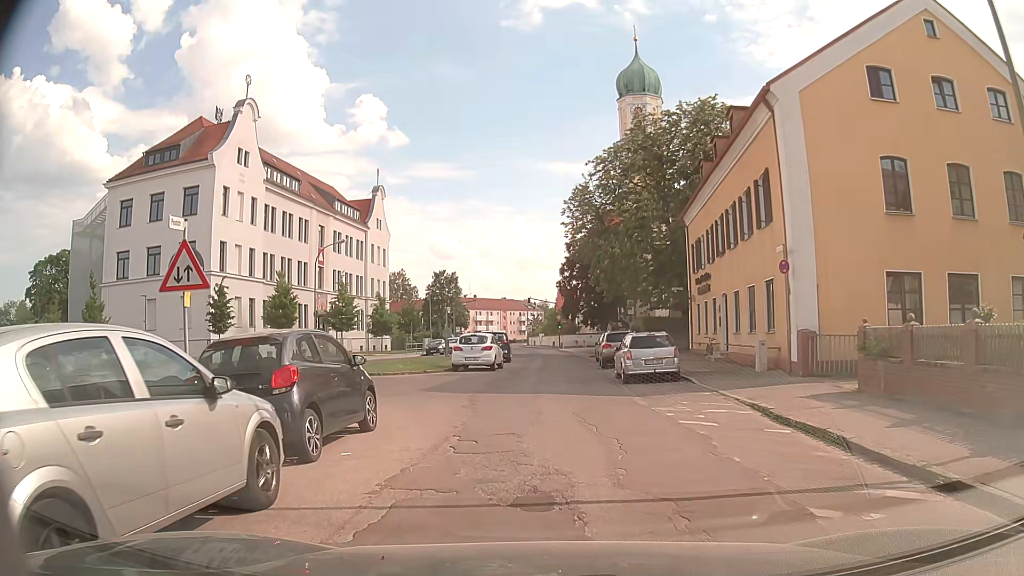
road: tertiary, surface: asphalt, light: Day
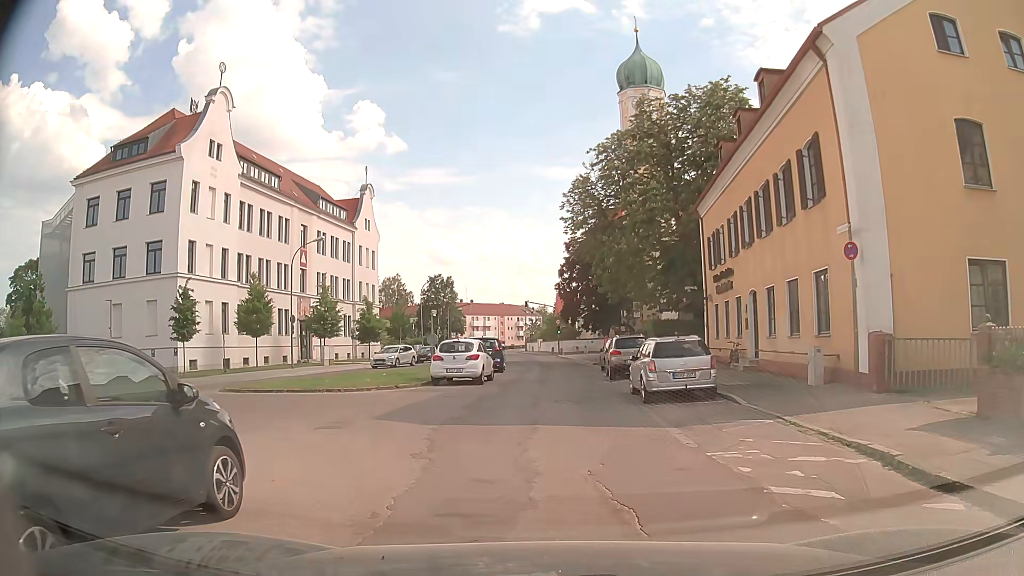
(0.0, +4.5) m; -1°
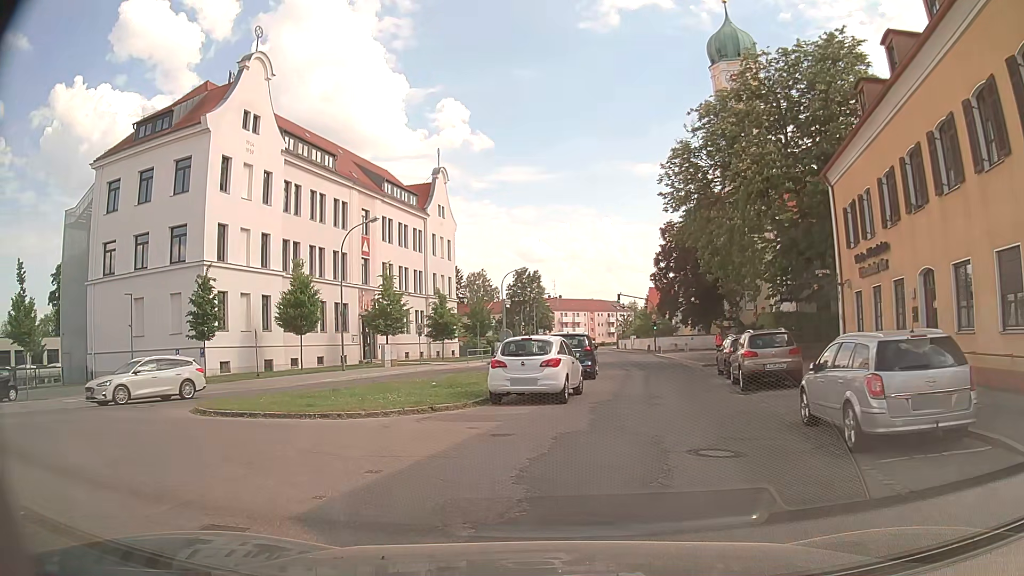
(-0.1, +7.2) m; -8°
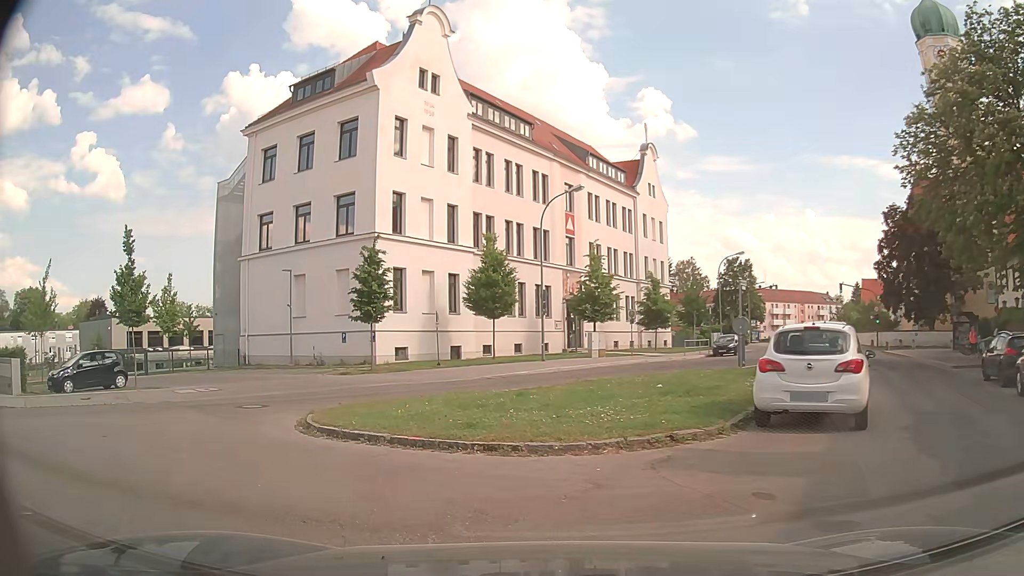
(-0.6, +5.2) m; -15°
